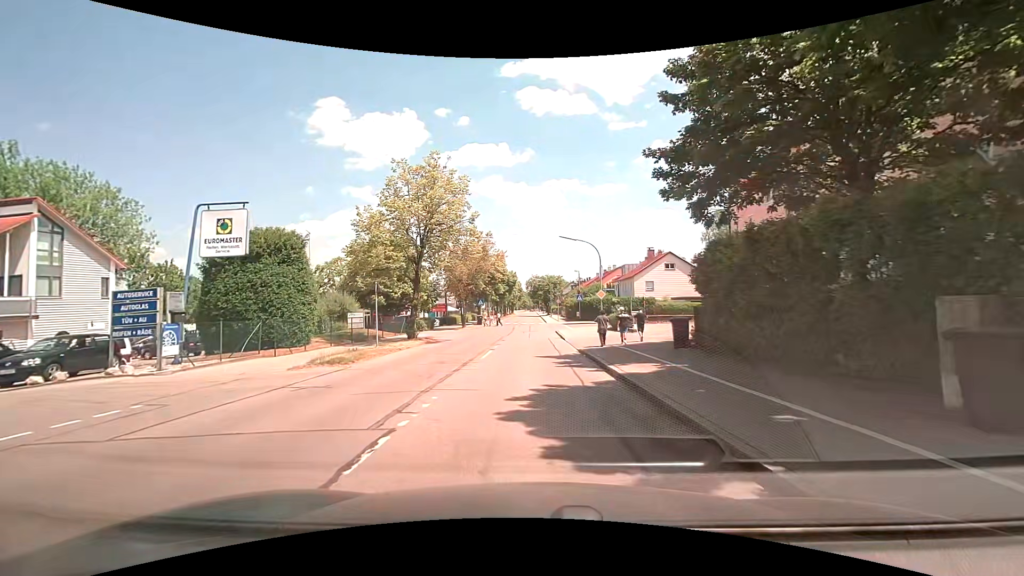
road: tertiary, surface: asphalt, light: Day
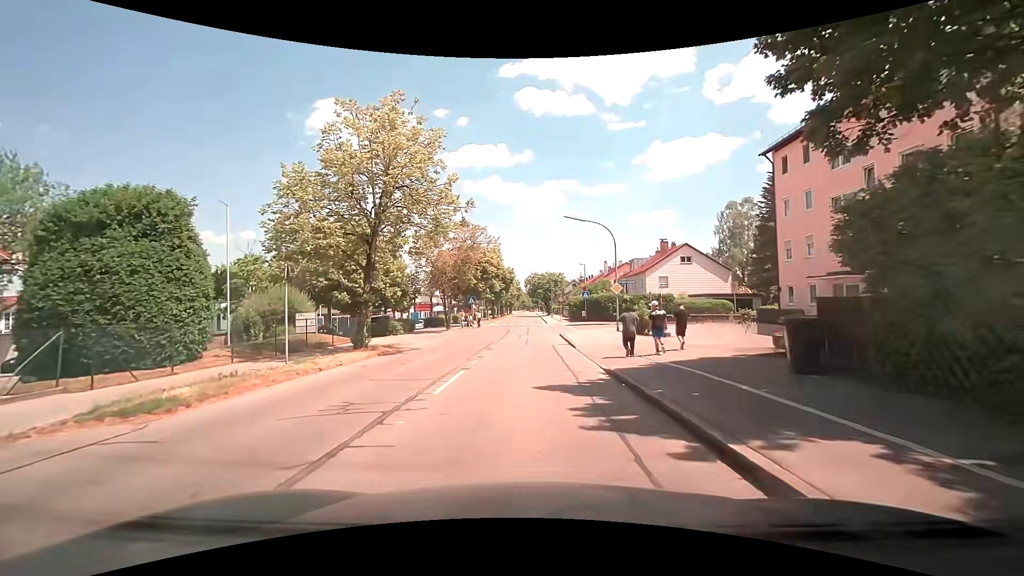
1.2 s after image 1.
(0.0, +7.9) m; 0°
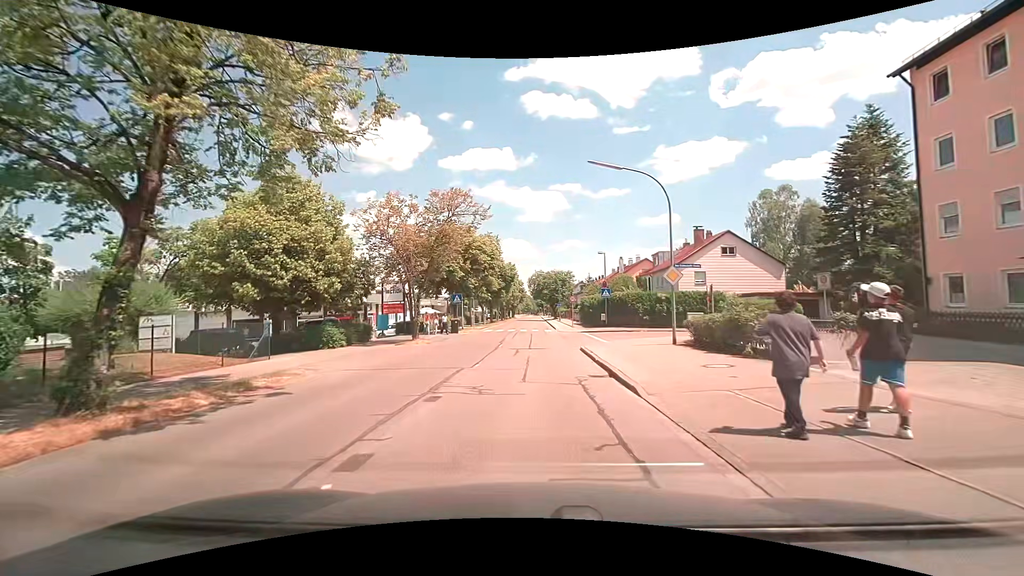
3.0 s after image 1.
(+0.1, +11.8) m; +1°
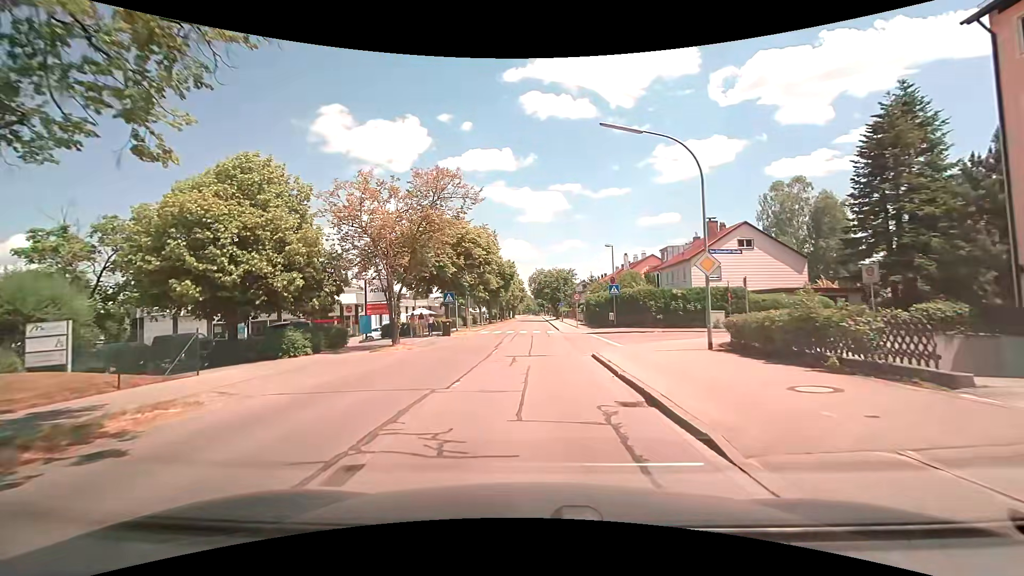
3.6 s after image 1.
(0.0, +3.9) m; 0°
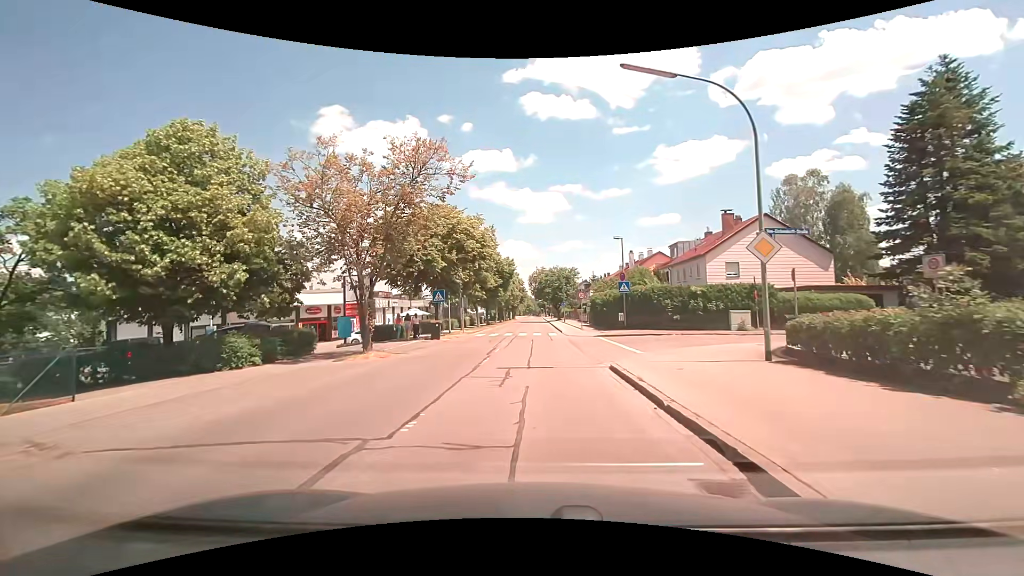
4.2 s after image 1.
(0.0, +3.9) m; -1°
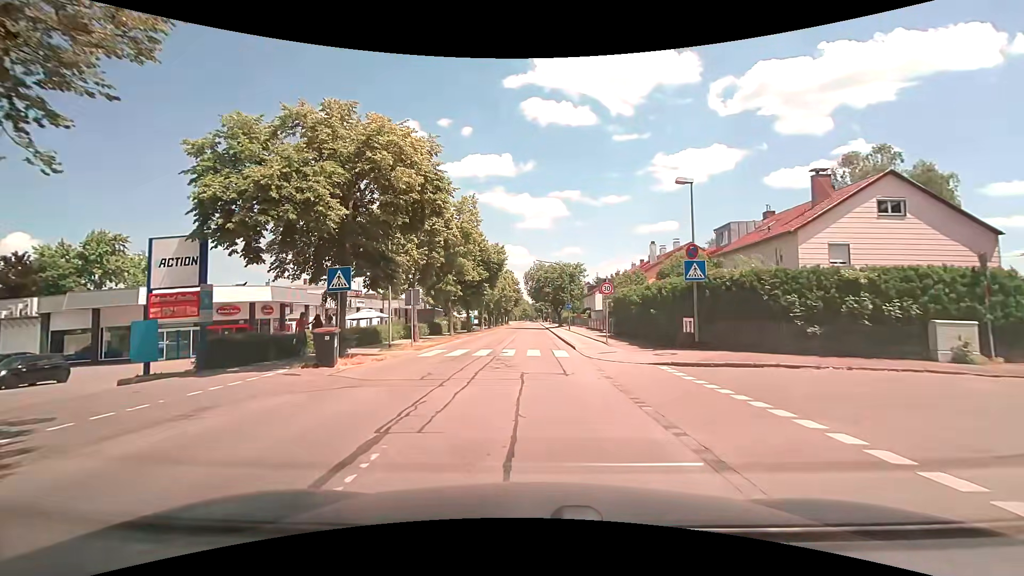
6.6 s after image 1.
(+0.2, +15.0) m; +2°
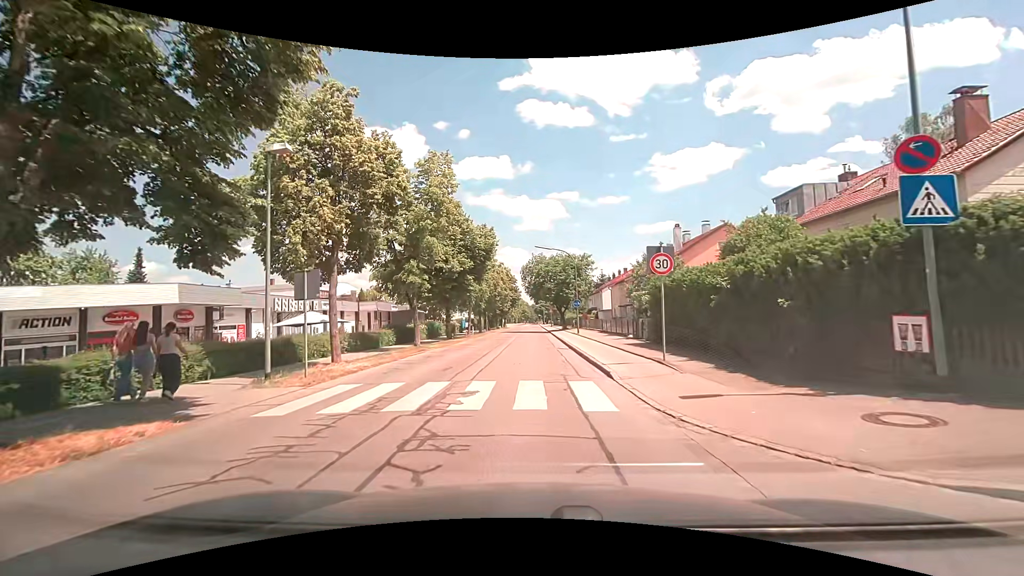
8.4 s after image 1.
(-0.1, +10.6) m; -2°
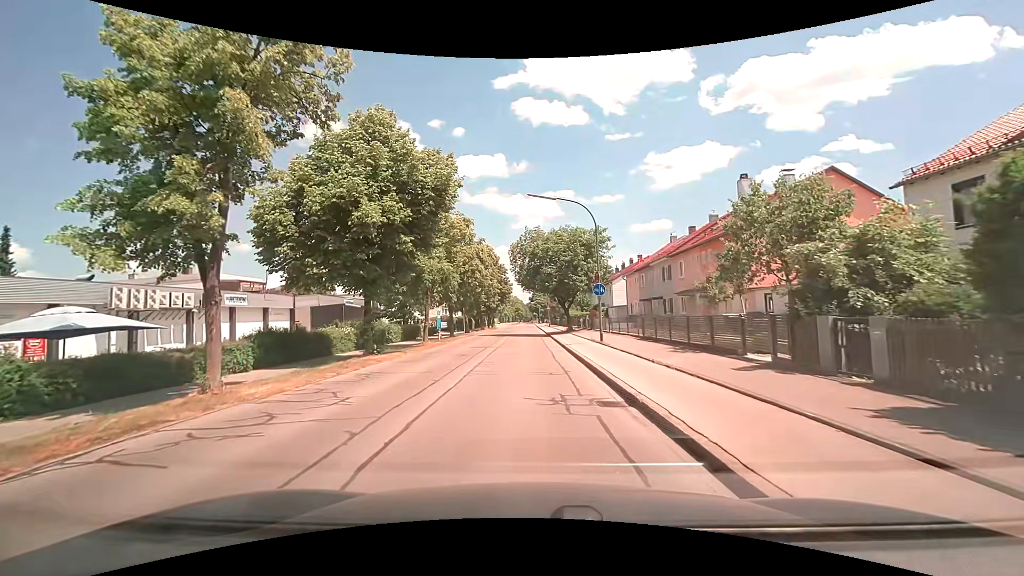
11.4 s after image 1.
(+0.4, +16.5) m; +1°
(0, +10) (0, +20) (0, +30) (0, +40) (0, +50) (0, +60) (0, +70) (0, +80) (0, +90) (0, +100) m
